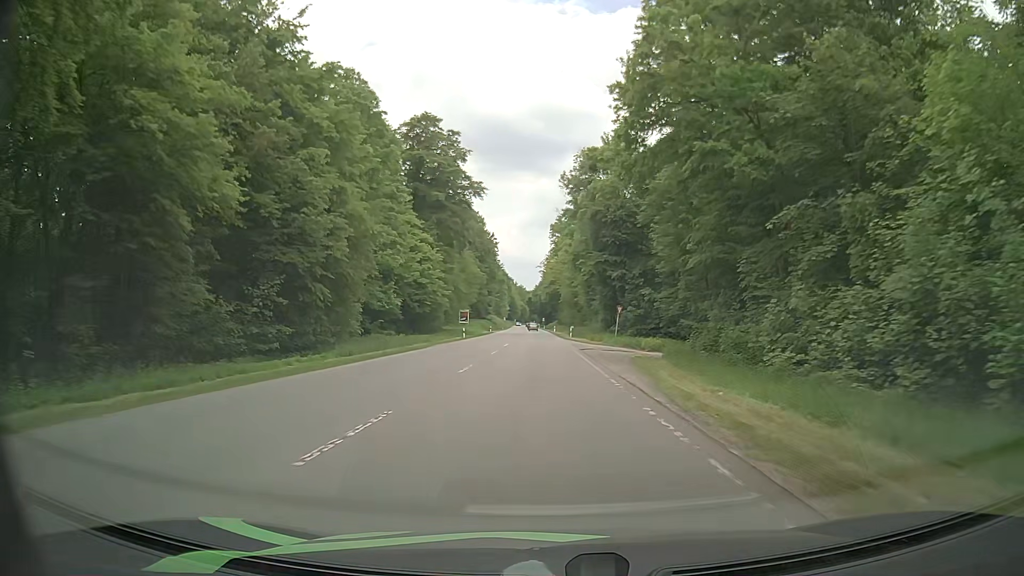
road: secondary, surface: asphalt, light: Day
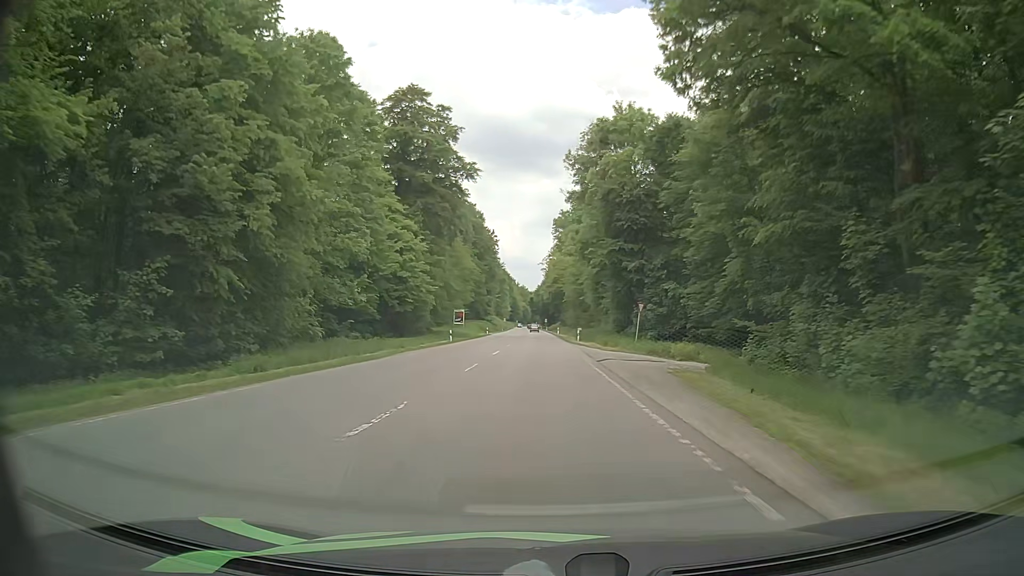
(-0.1, +10.8) m; 0°
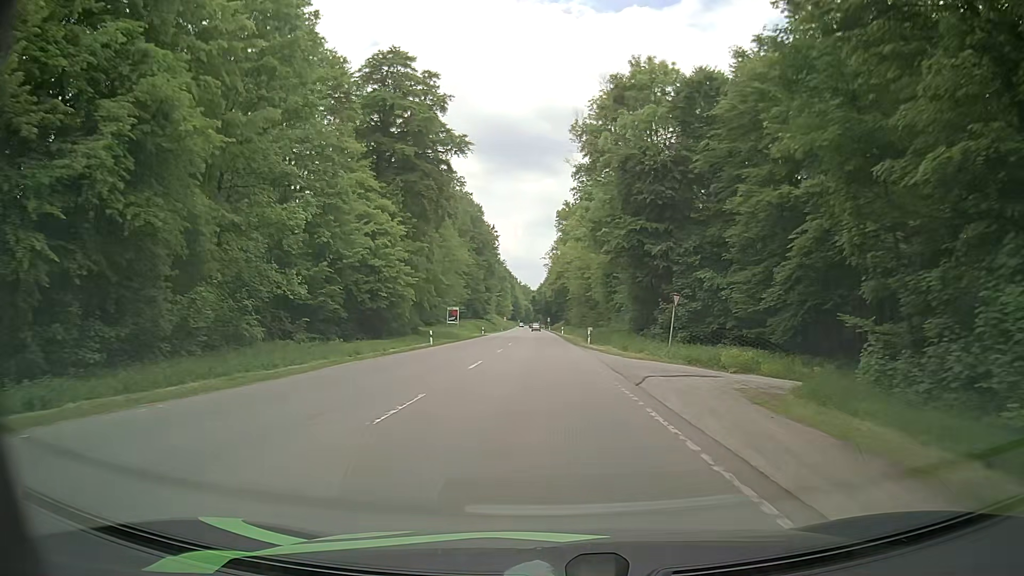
(0.0, +10.8) m; -1°
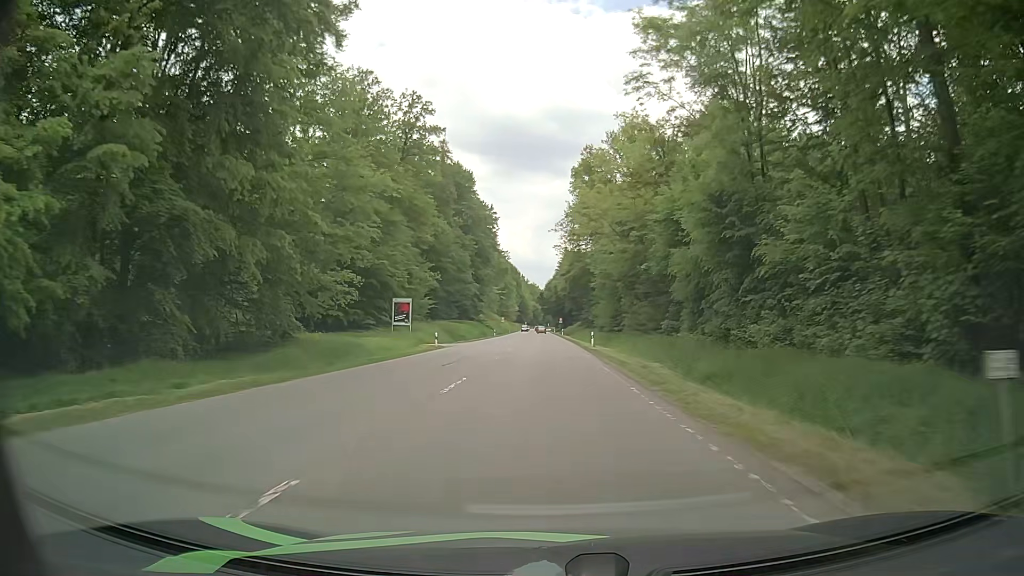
(-0.2, +43.5) m; -1°
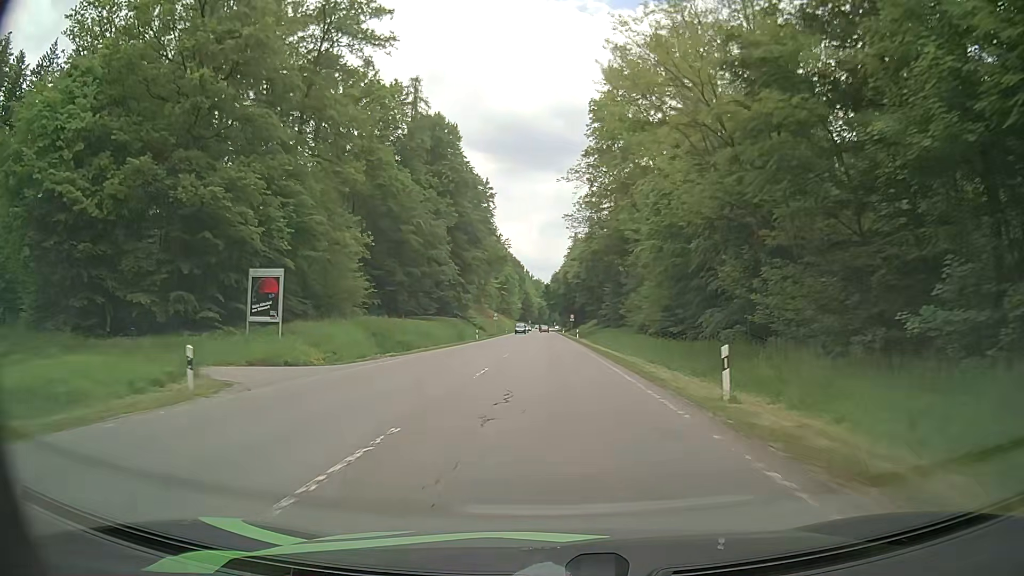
(0.0, +32.8) m; 0°
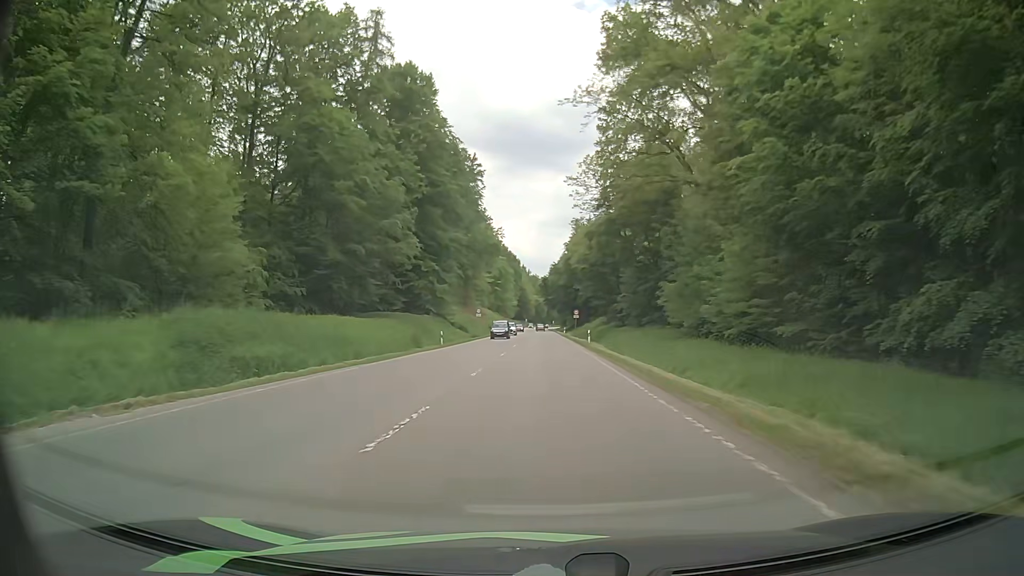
(0.0, +21.9) m; 0°
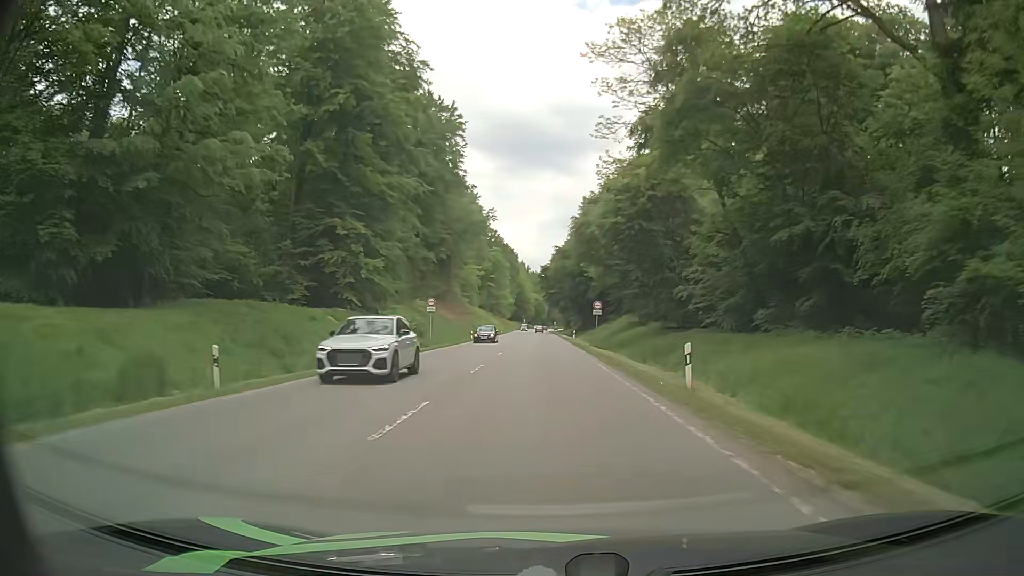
(+0.1, +33.0) m; 0°
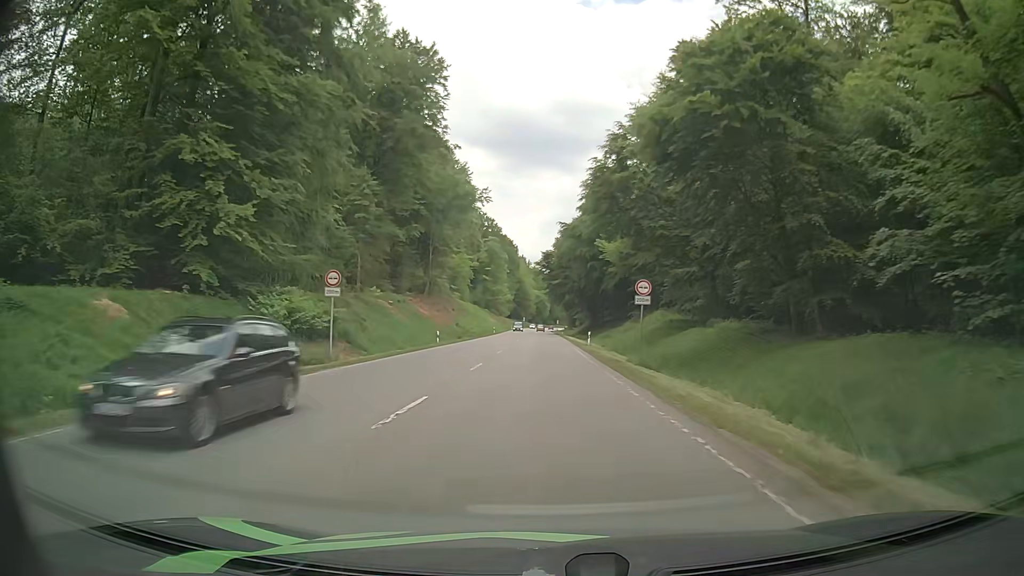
(0.0, +22.1) m; -1°
(0, +10) (0, +20) (0, +30) (0, +40) (0, +50) (0, +60) (0, +70) (0, +80) (0, +90) (0, +100) m
